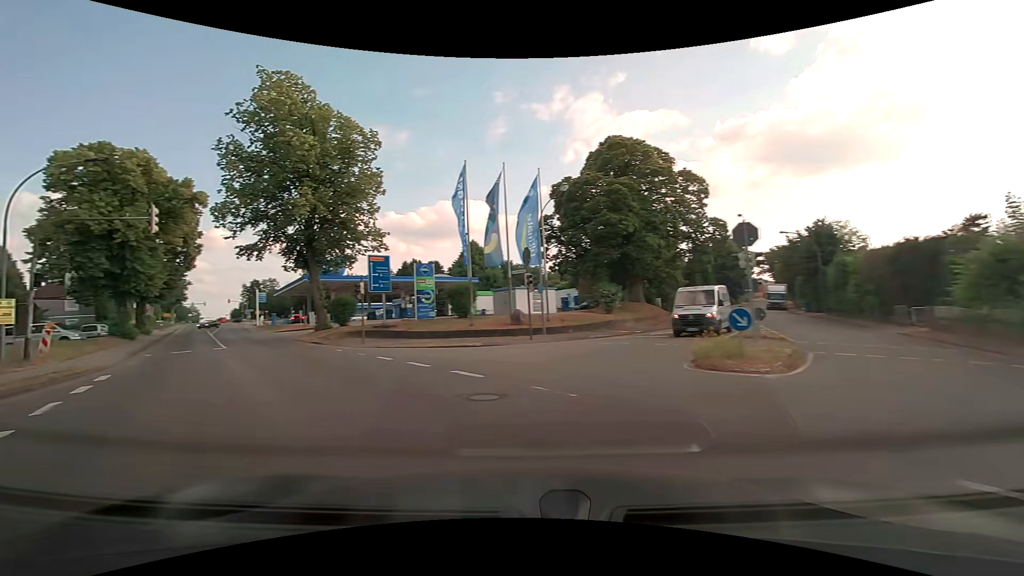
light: Day
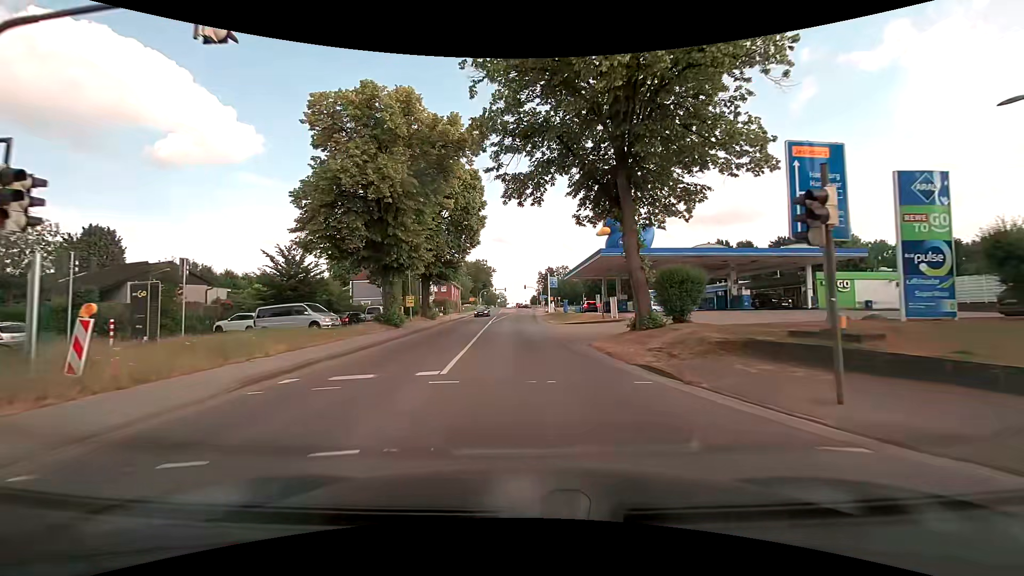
(-7.9, +17.8) m; -33°
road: secondary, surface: asphalt
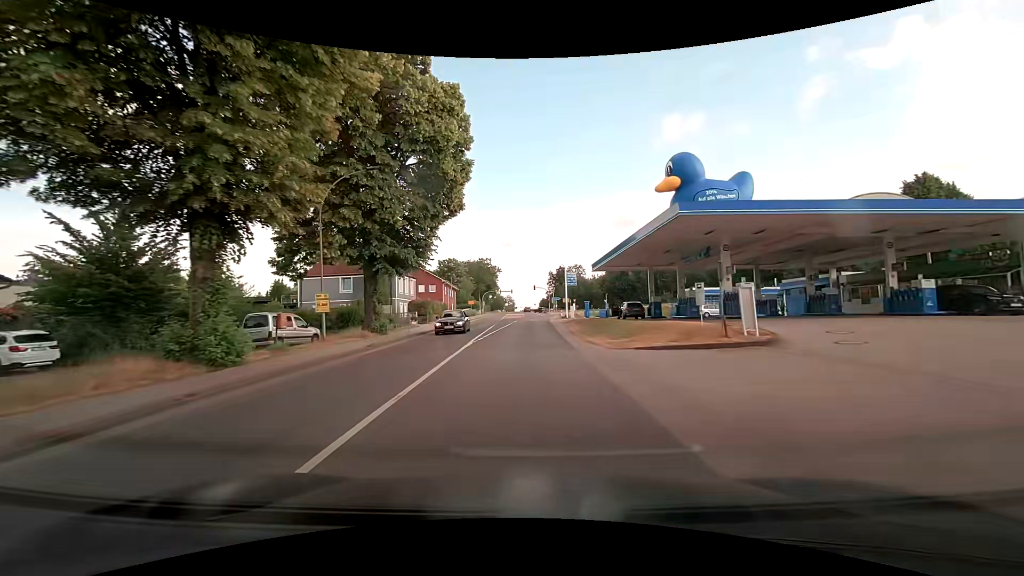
(-0.4, +20.2) m; -1°
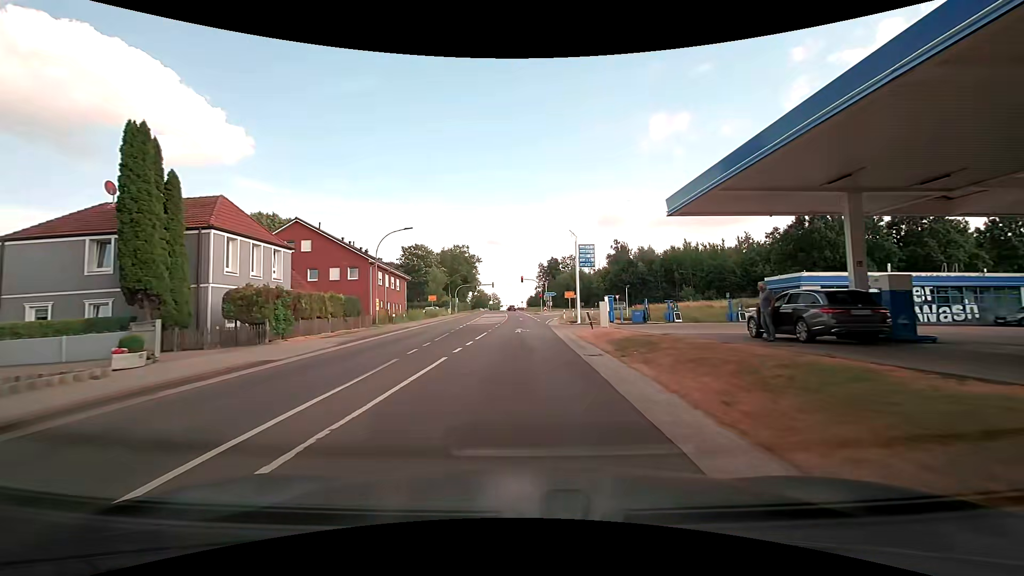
(+0.4, +29.5) m; +2°
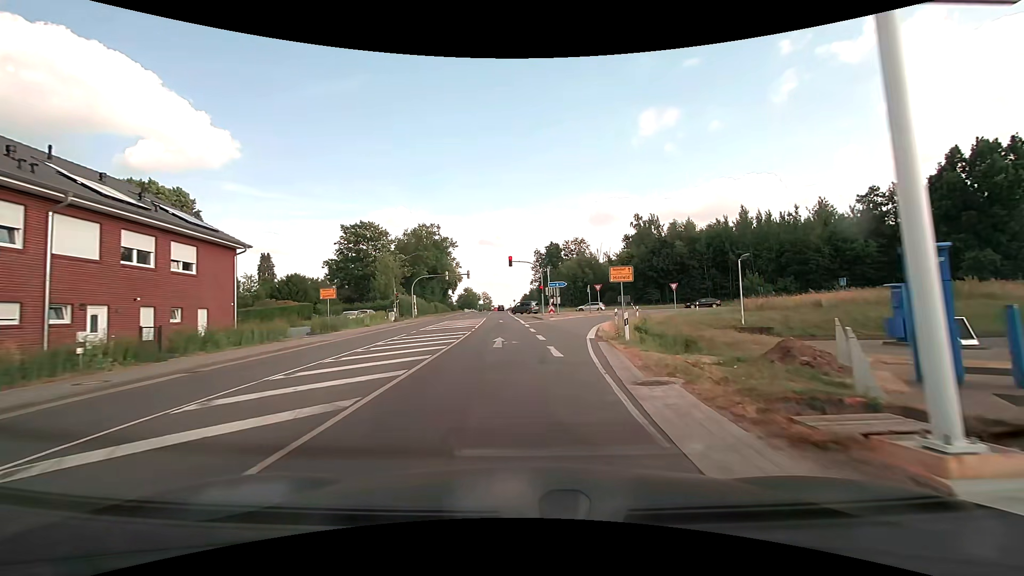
(-0.3, +35.1) m; 0°
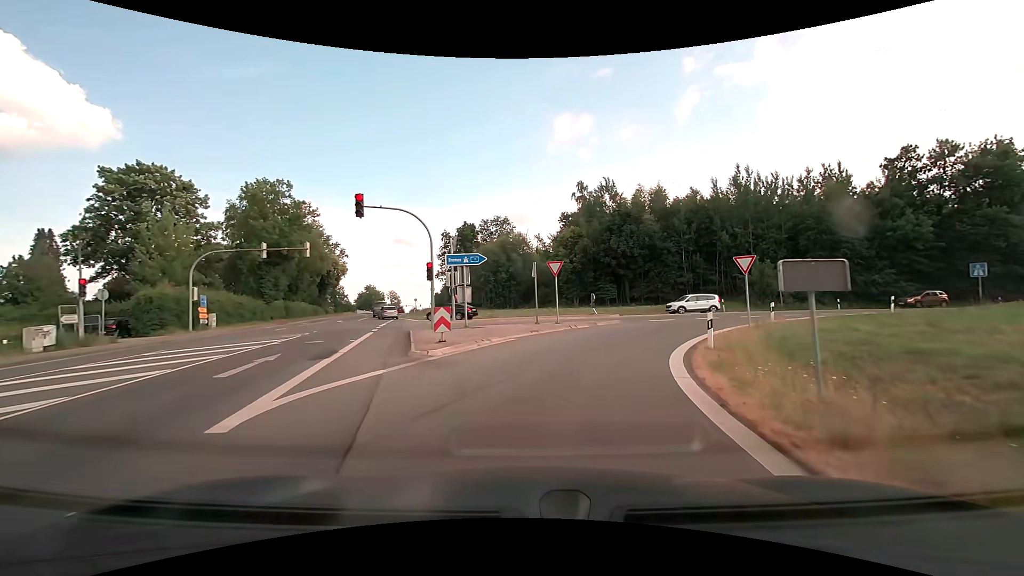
(+2.0, +30.2) m; +9°
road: motorway_link
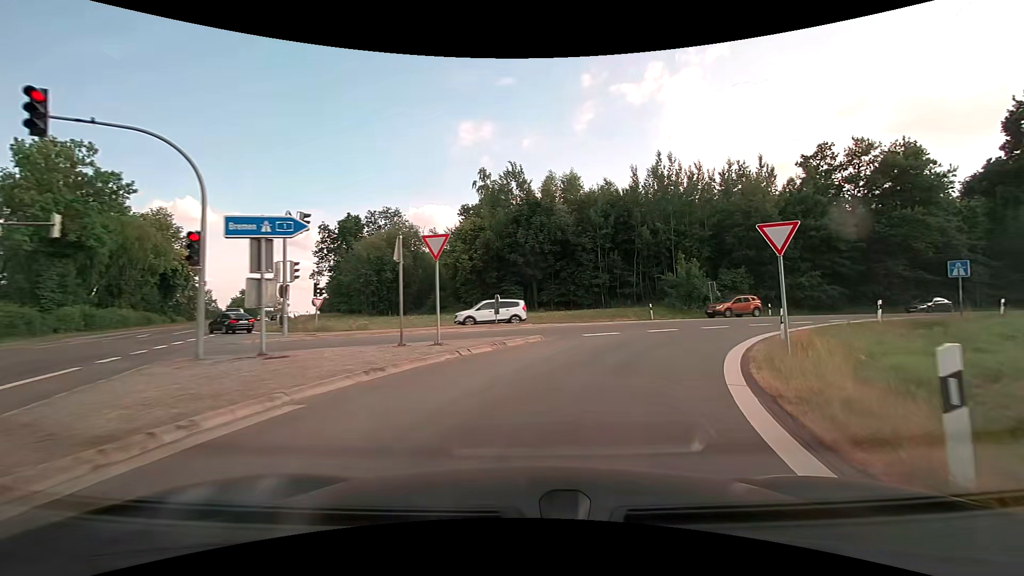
(+0.9, +10.6) m; +11°
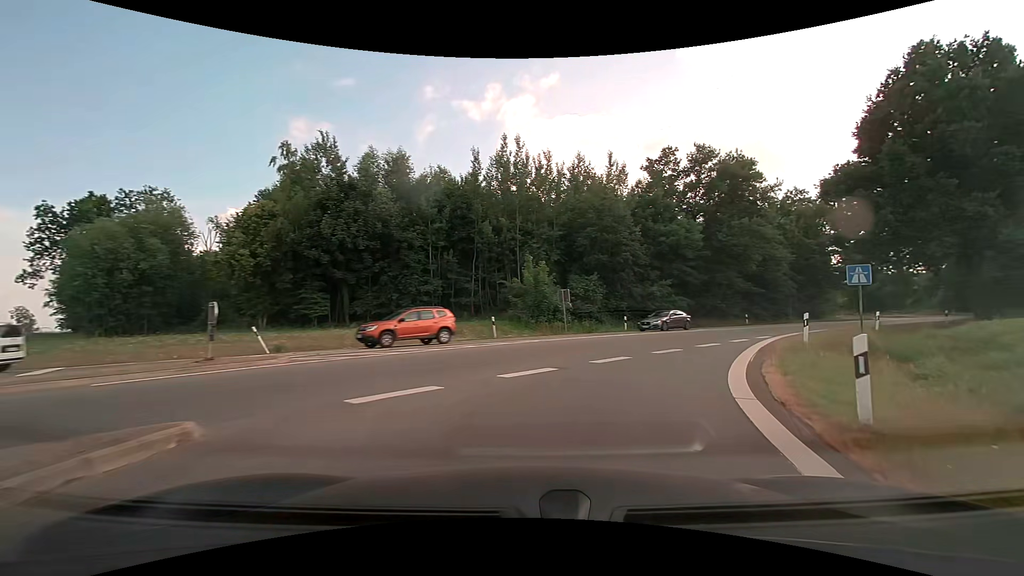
(+1.7, +10.8) m; +18°
(+2, +10) (+6, +19) (+11, +27) (+18, +35) (+25, +42) (+33, +48) (+40, +55) (+48, +62) (+55, +68) (+62, +76) m
